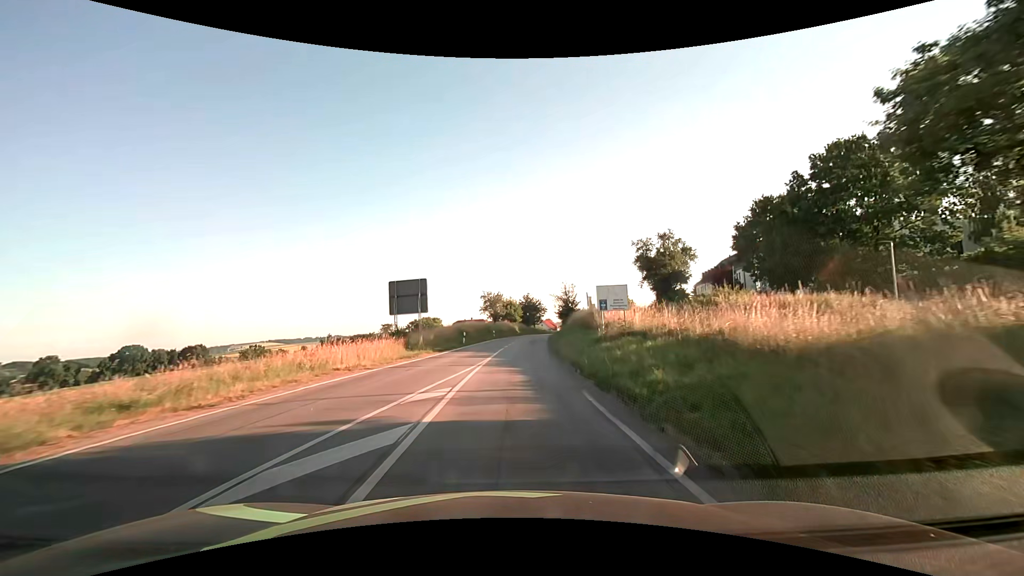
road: secondary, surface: asphalt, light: Day
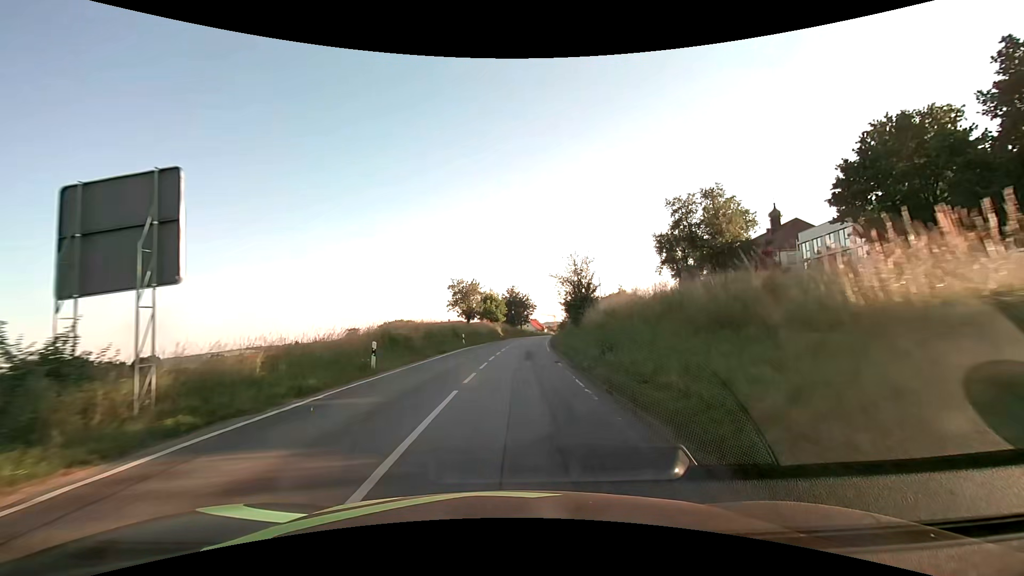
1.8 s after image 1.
(+0.3, +22.8) m; +2°
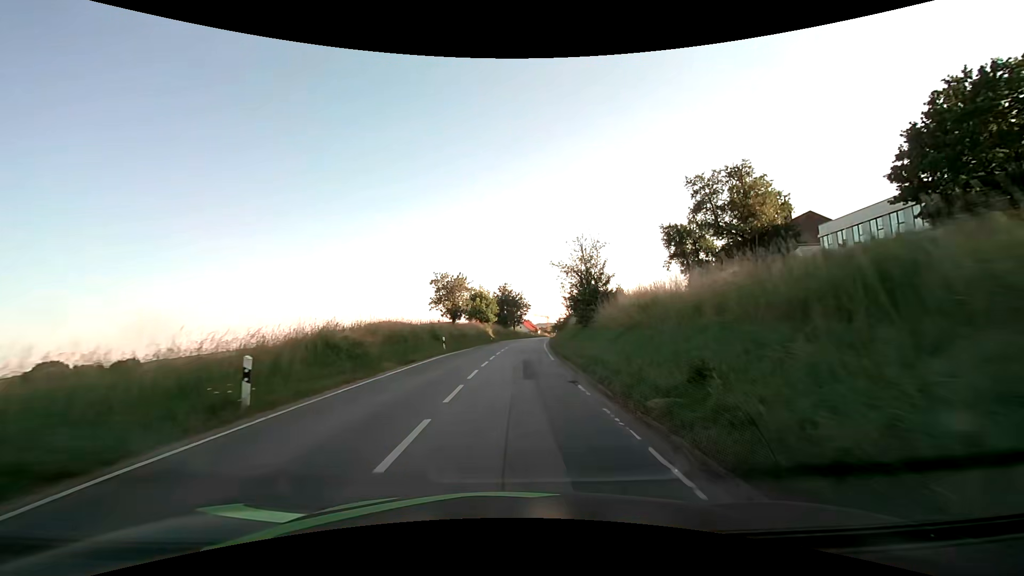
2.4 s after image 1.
(+0.1, +7.6) m; +1°
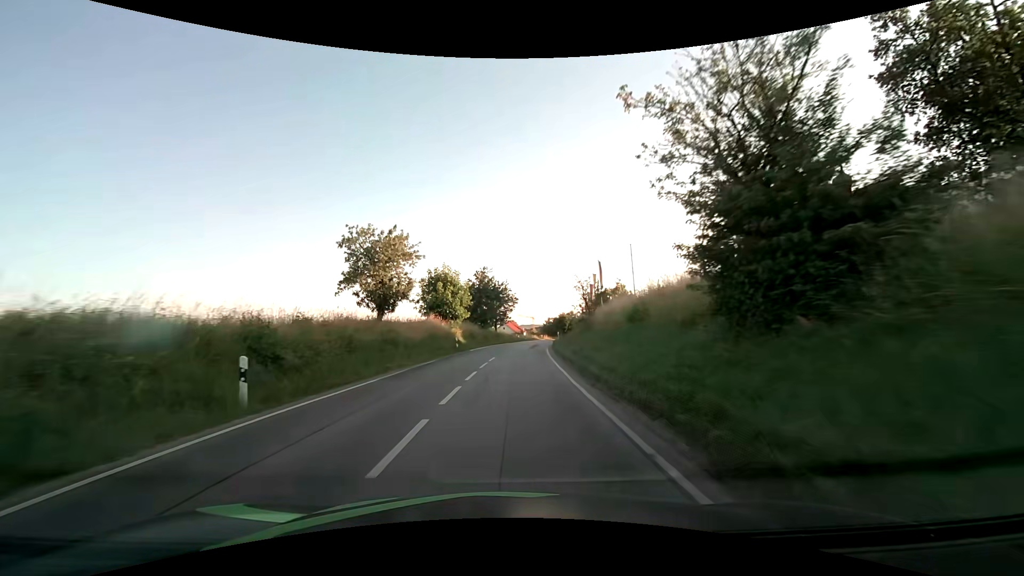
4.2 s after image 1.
(+0.4, +22.8) m; +2°
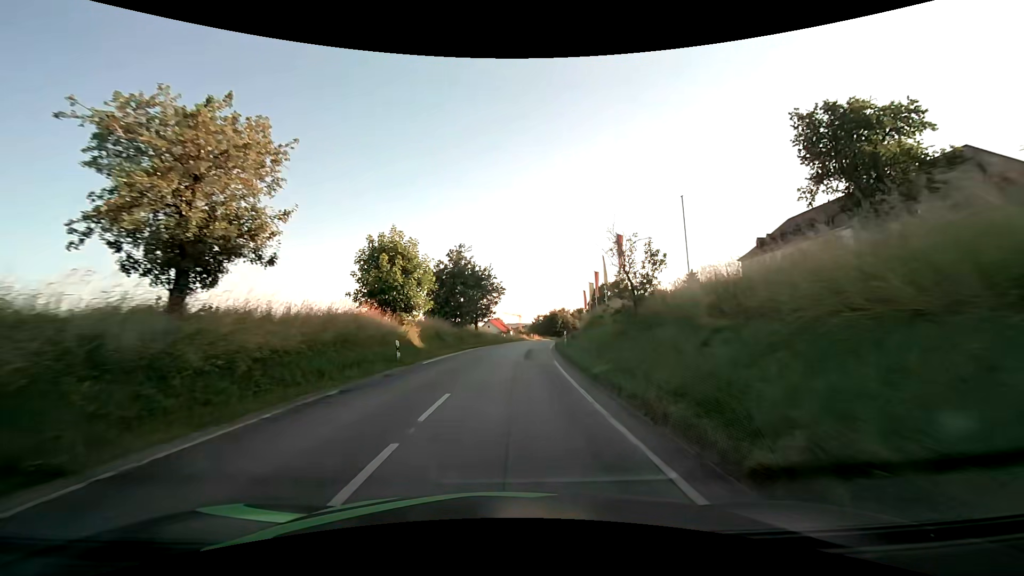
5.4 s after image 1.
(+0.2, +15.2) m; +2°
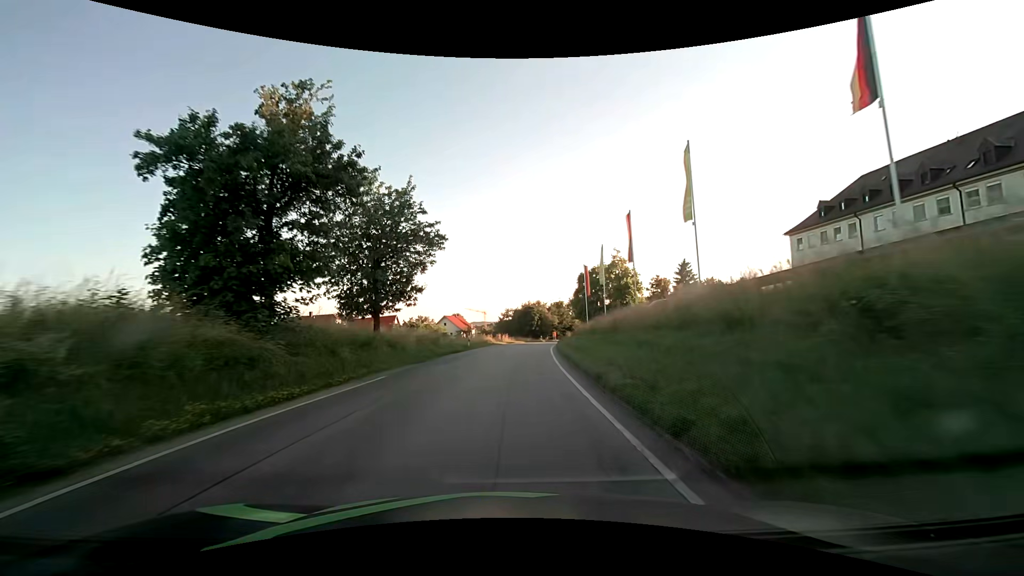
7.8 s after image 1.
(+0.9, +30.5) m; +4°
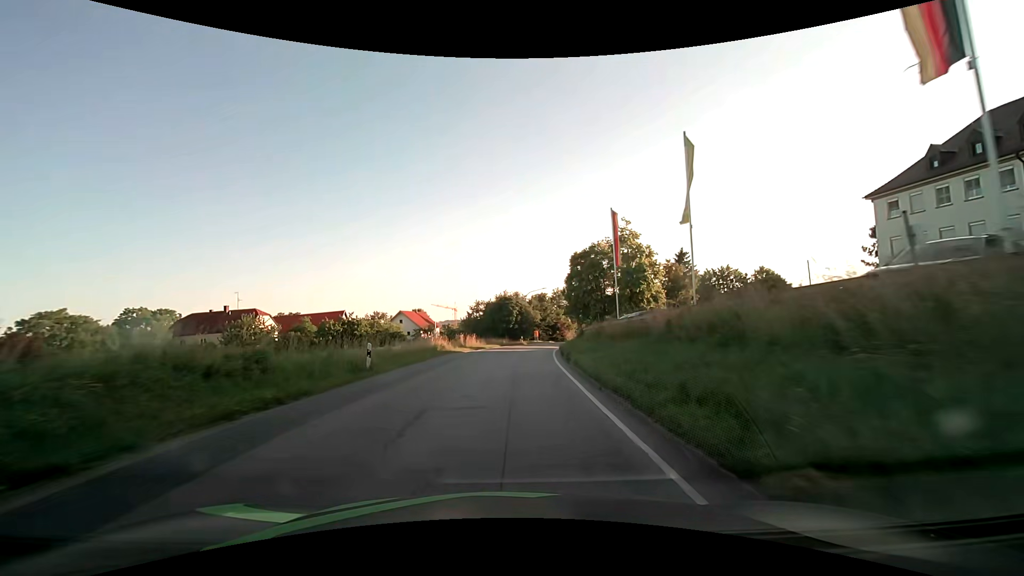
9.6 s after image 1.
(+0.6, +23.0) m; +3°
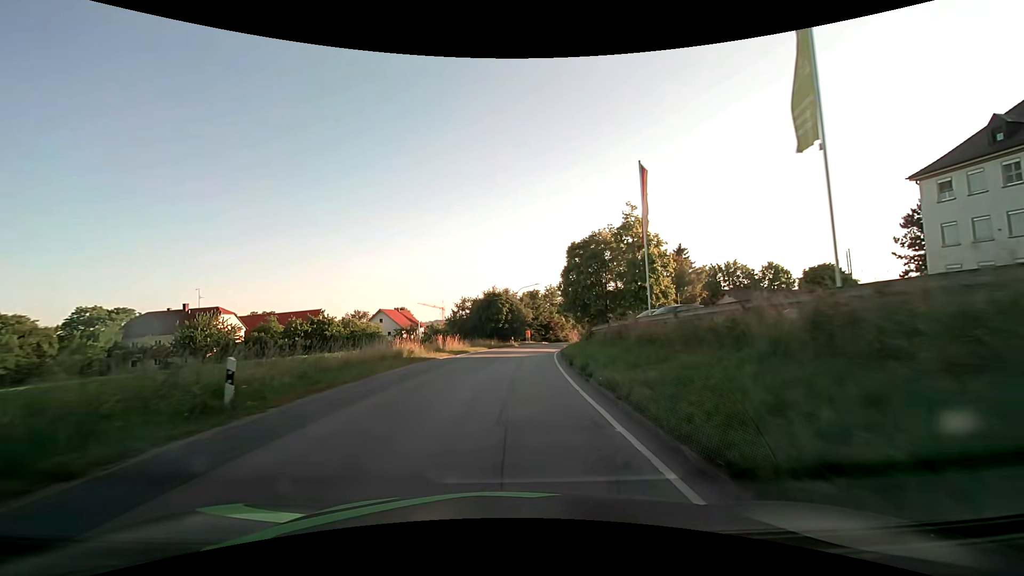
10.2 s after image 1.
(+0.1, +7.7) m; +1°
(0, +10) (+1, +20) (+1, +30) (+2, +40) (+4, +50) (+6, +60) (+8, +69) (+11, +79) (+15, +88) (+19, +97) m
